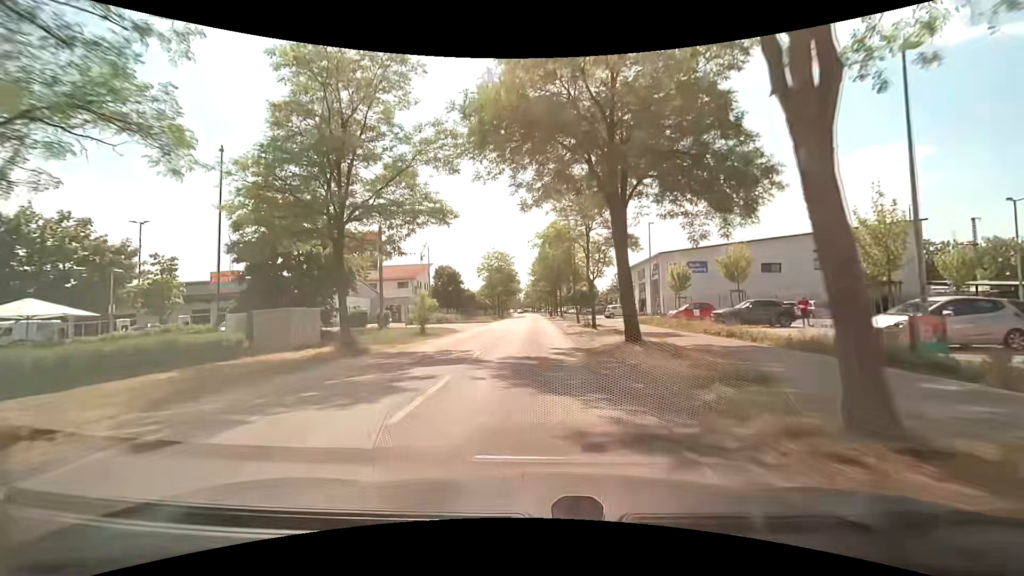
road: tertiary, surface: asphalt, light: Day
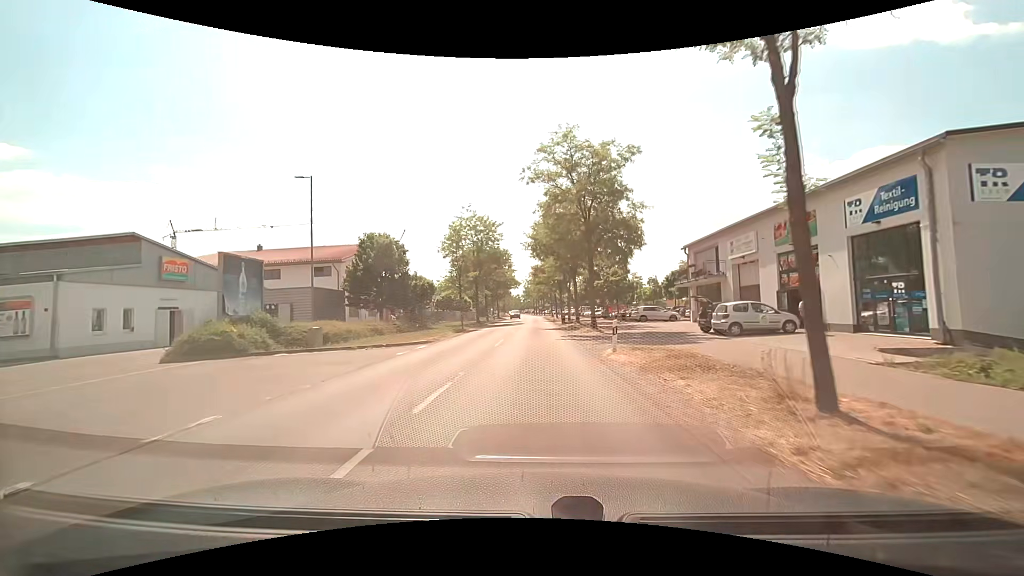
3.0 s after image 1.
(-0.4, +35.2) m; 0°
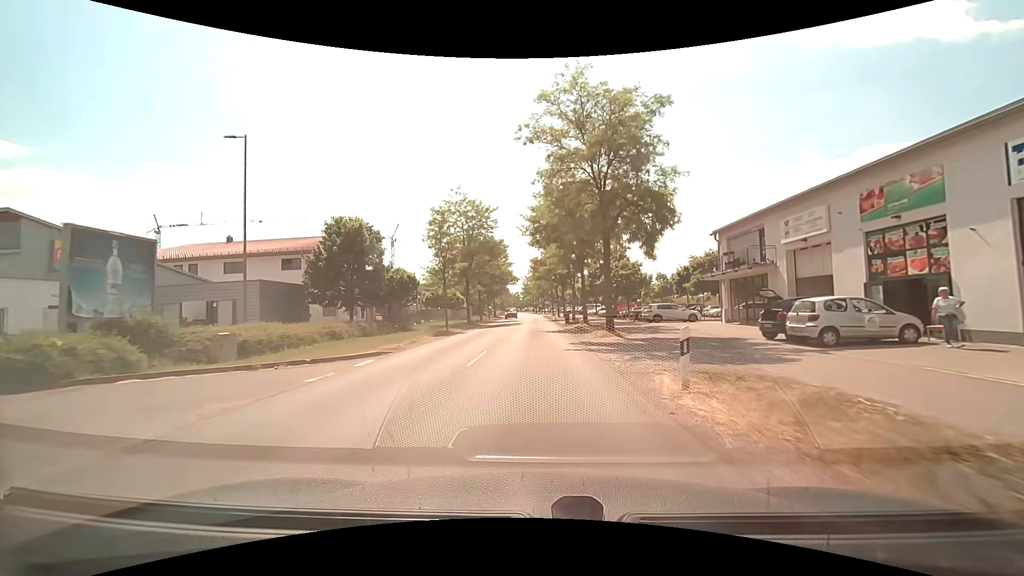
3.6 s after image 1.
(0.0, +7.1) m; 0°
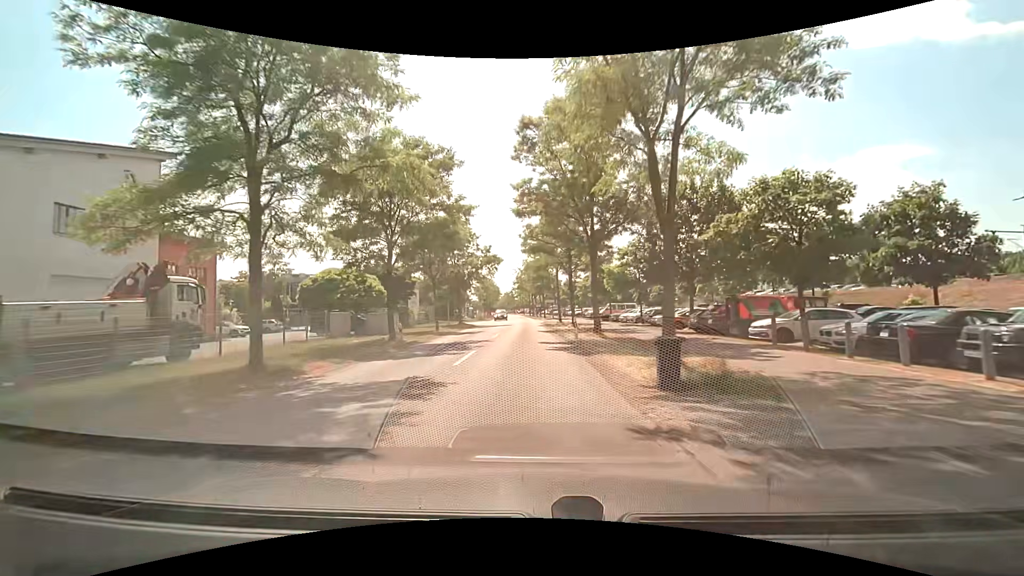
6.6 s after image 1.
(+0.3, +35.6) m; +1°
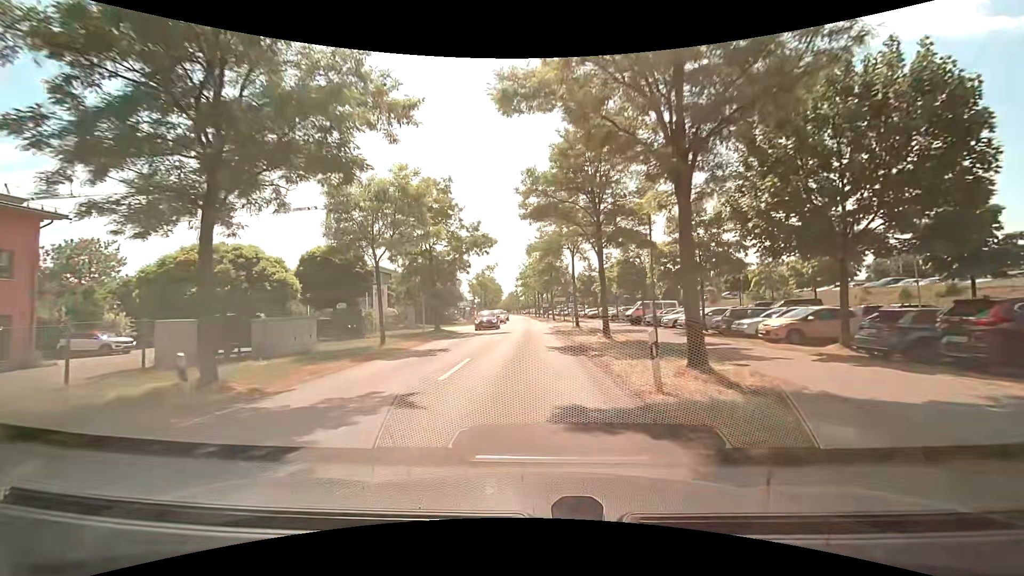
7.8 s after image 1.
(-0.1, +14.2) m; -1°
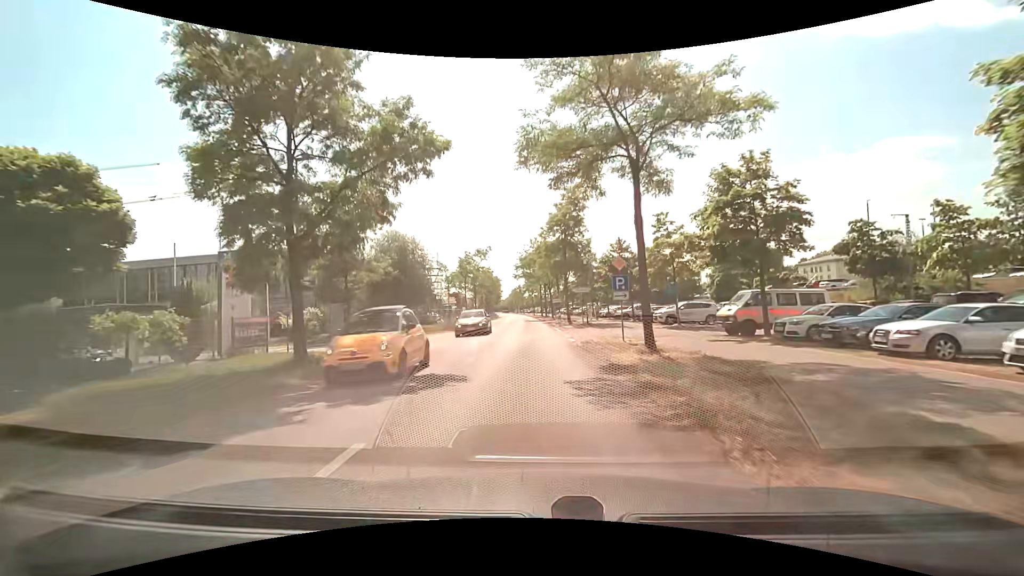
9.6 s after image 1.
(-0.2, +21.2) m; 0°
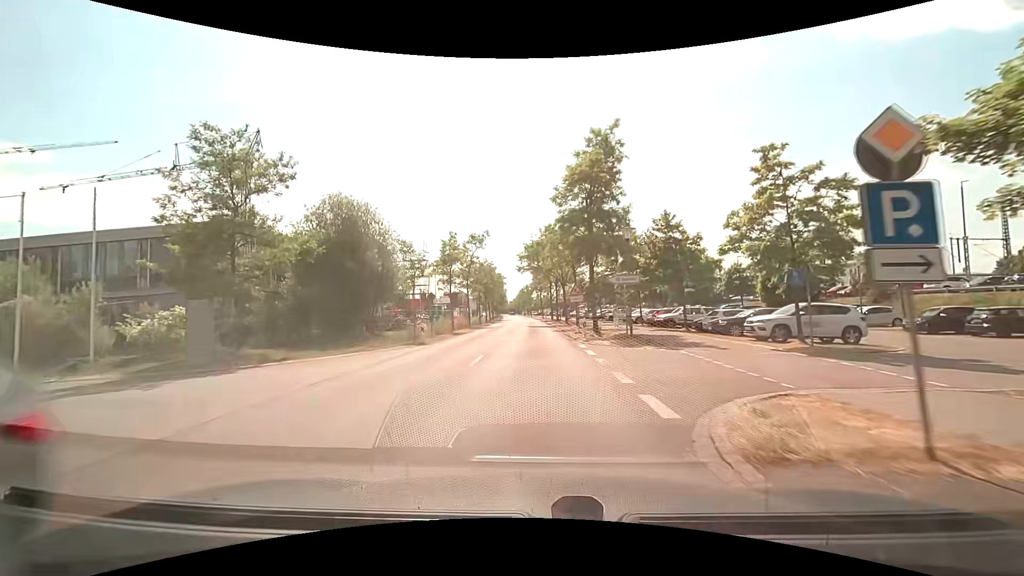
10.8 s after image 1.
(-0.2, +14.1) m; -1°
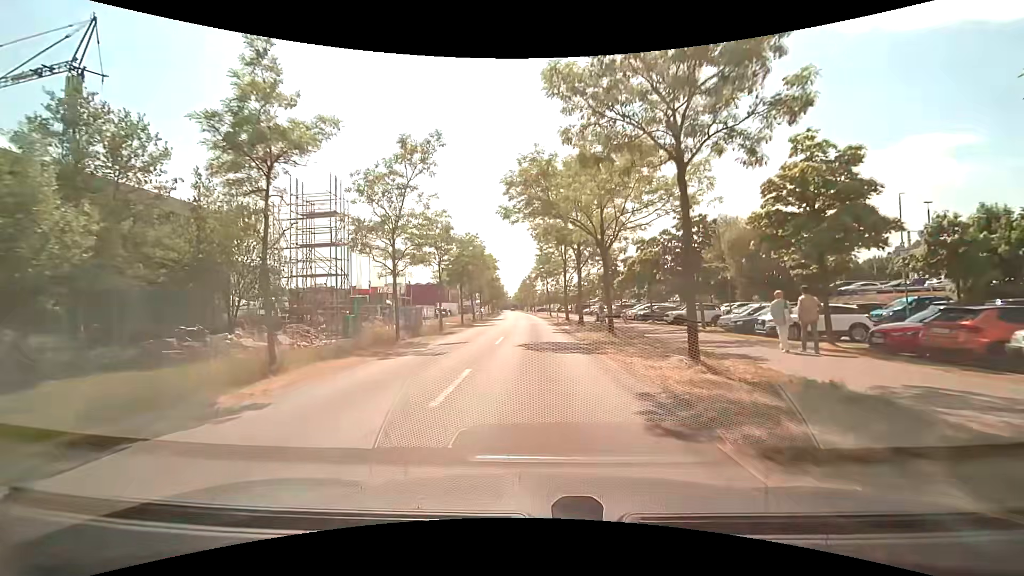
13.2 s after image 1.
(-0.2, +28.0) m; 0°
(0, +10) (0, +20) (0, +30) (0, +40) (-1, +50) (-1, +60) (-1, +70) (-2, +80) (-3, +90) (-3, +100) m
